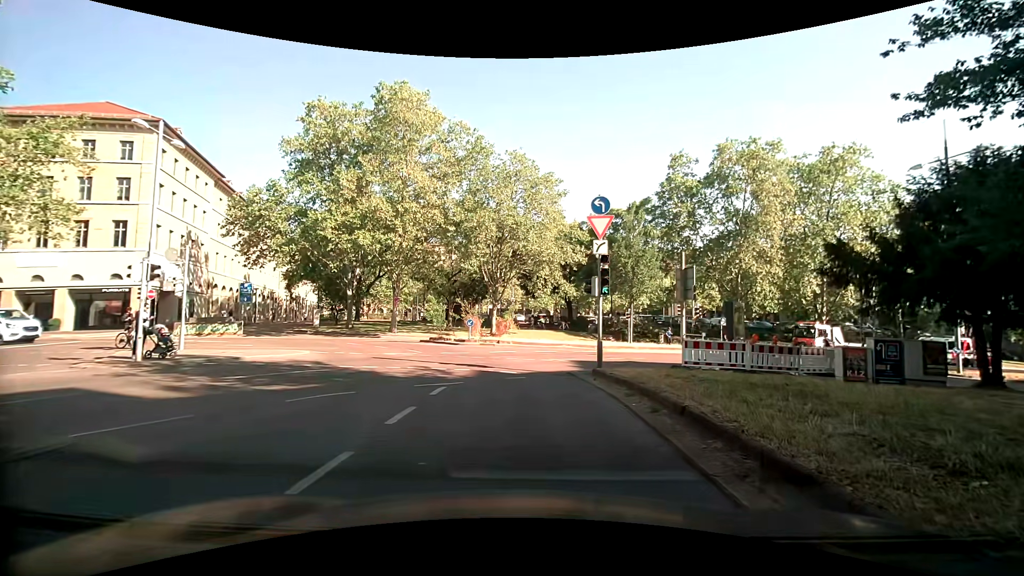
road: secondary_link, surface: asphalt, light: Day
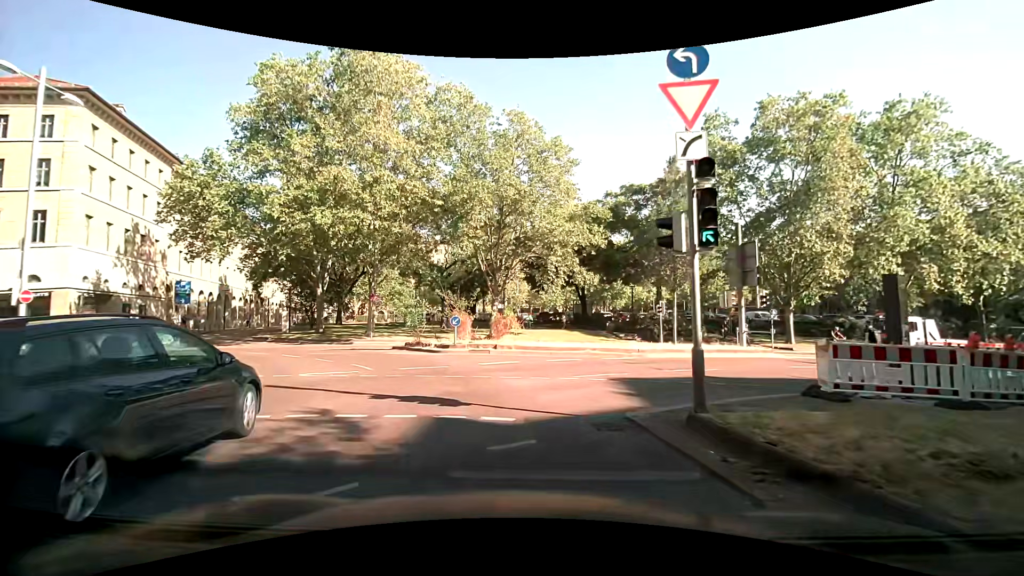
(-0.3, +8.5) m; -2°
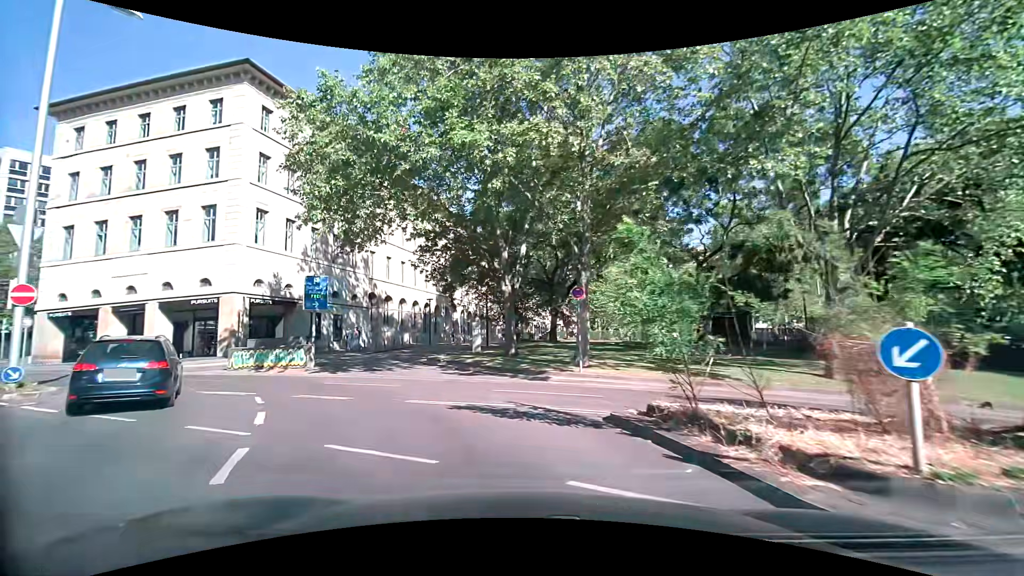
(-3.1, +15.8) m; -27°
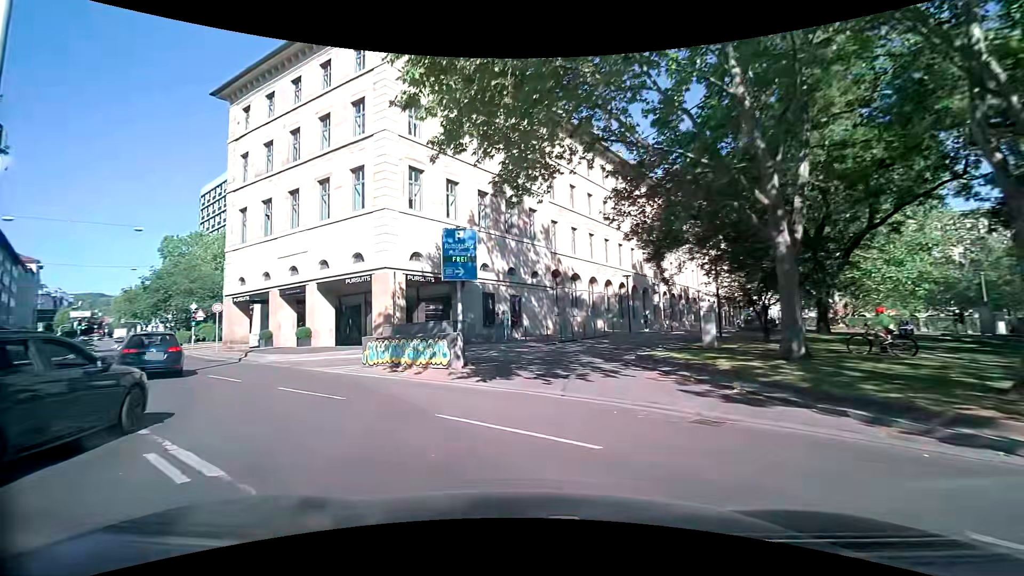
(-1.8, +9.4) m; -22°
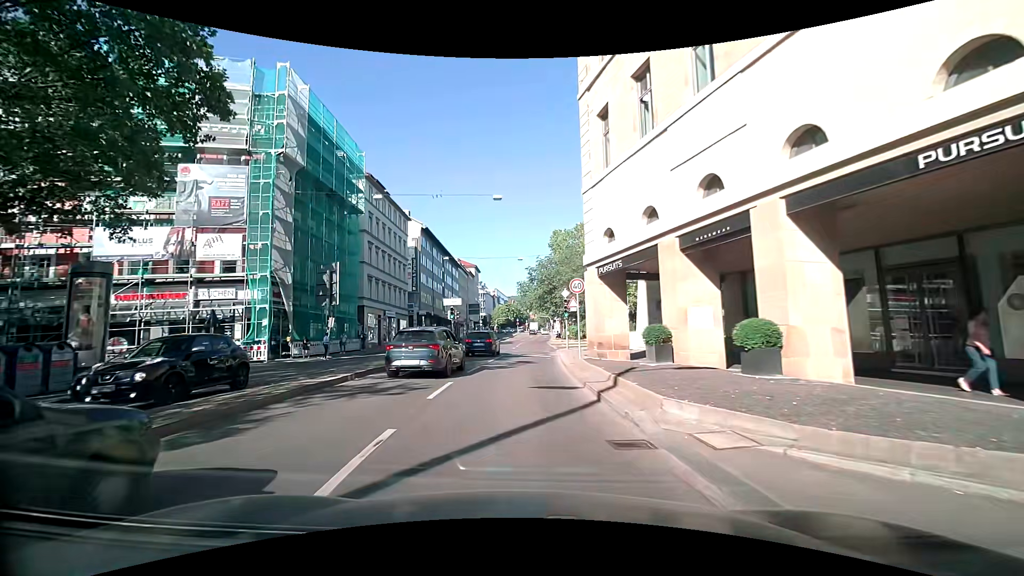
(-7.6, +17.1) m; -44°
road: secondary
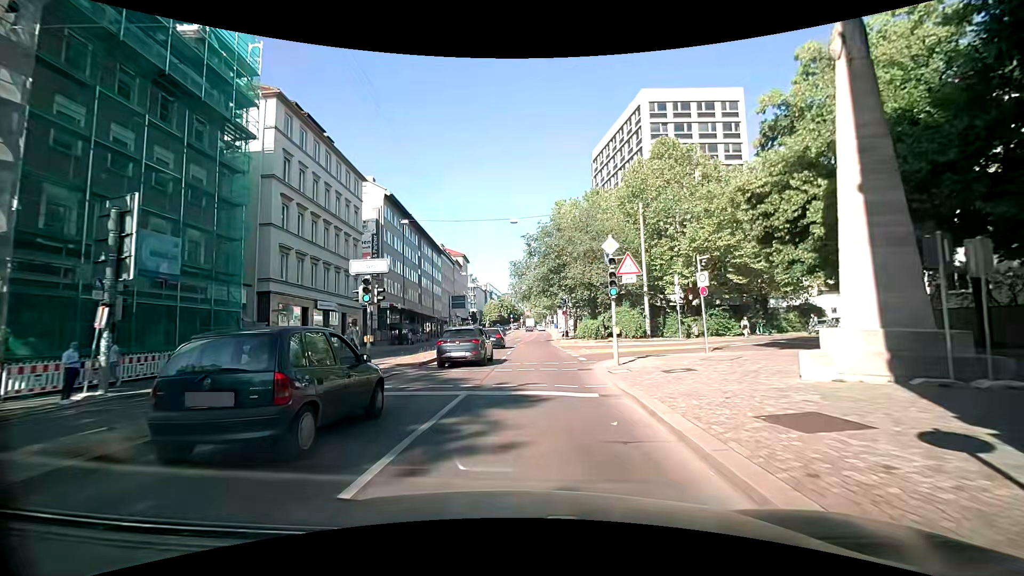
(0.0, +19.1) m; +3°
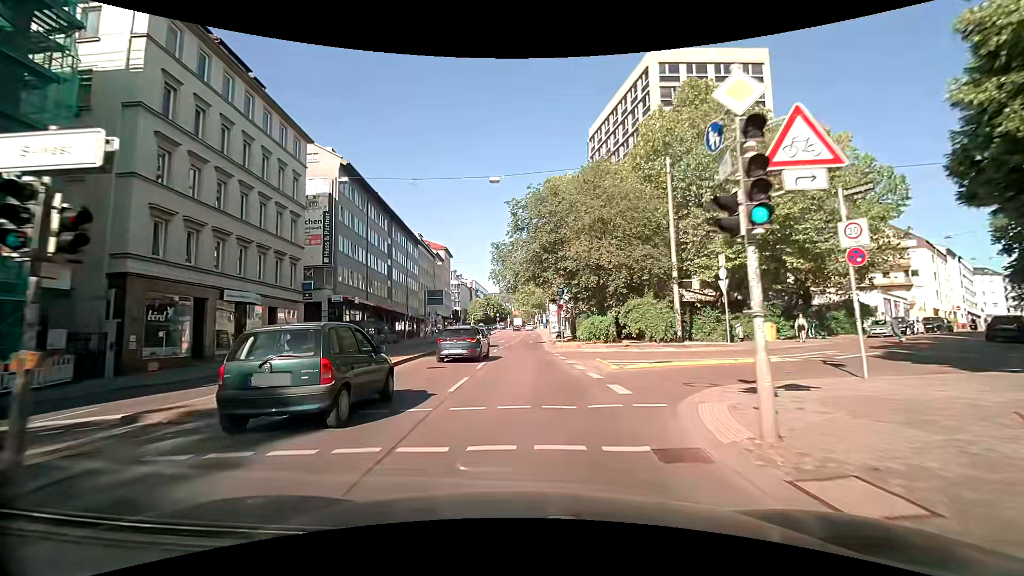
(0.0, +11.0) m; 0°
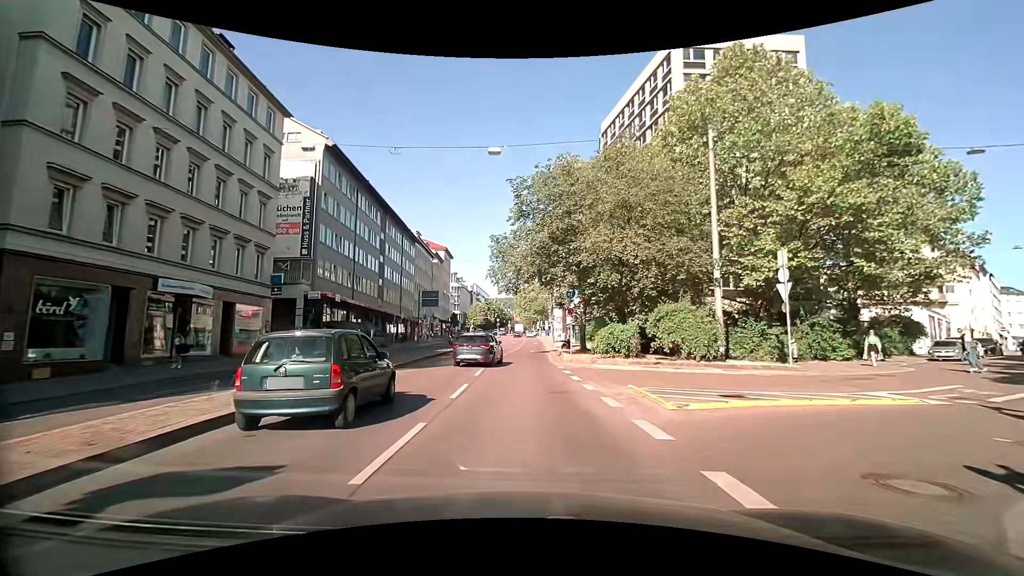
(-0.1, +5.7) m; -1°
(0, +10) (0, +20) (0, +30) (+1, +40) (+1, +50) (+1, +60) (+2, +70) (+2, +80) (+2, +90) (+3, +100) m
